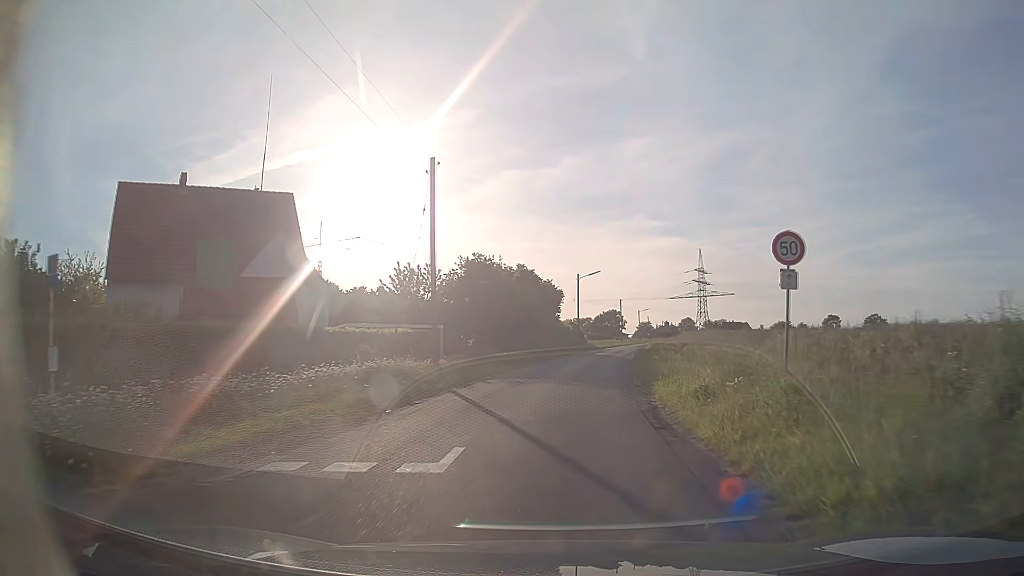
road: unclassified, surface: asphalt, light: Day
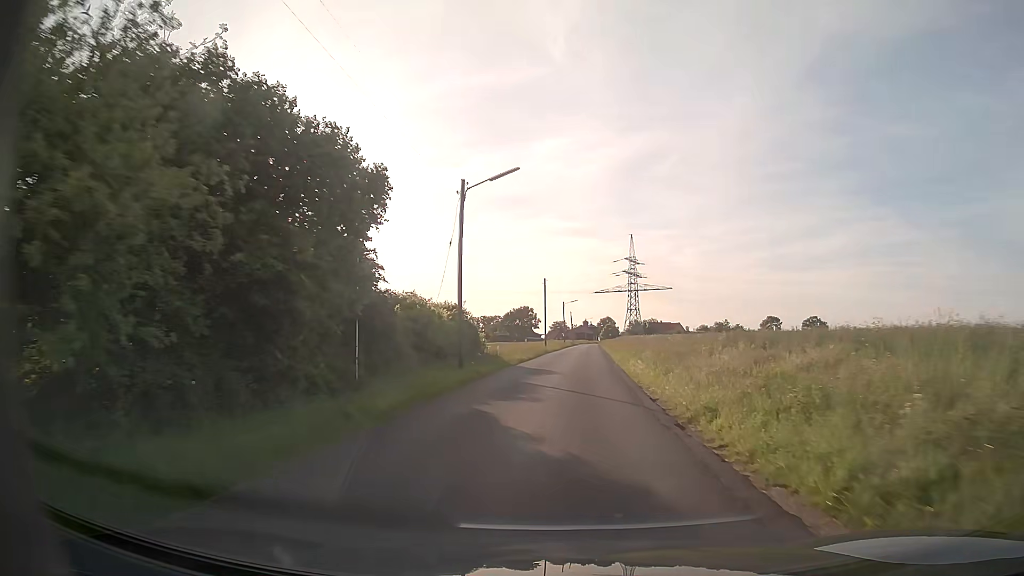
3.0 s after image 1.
(+2.7, +40.4) m; +8°
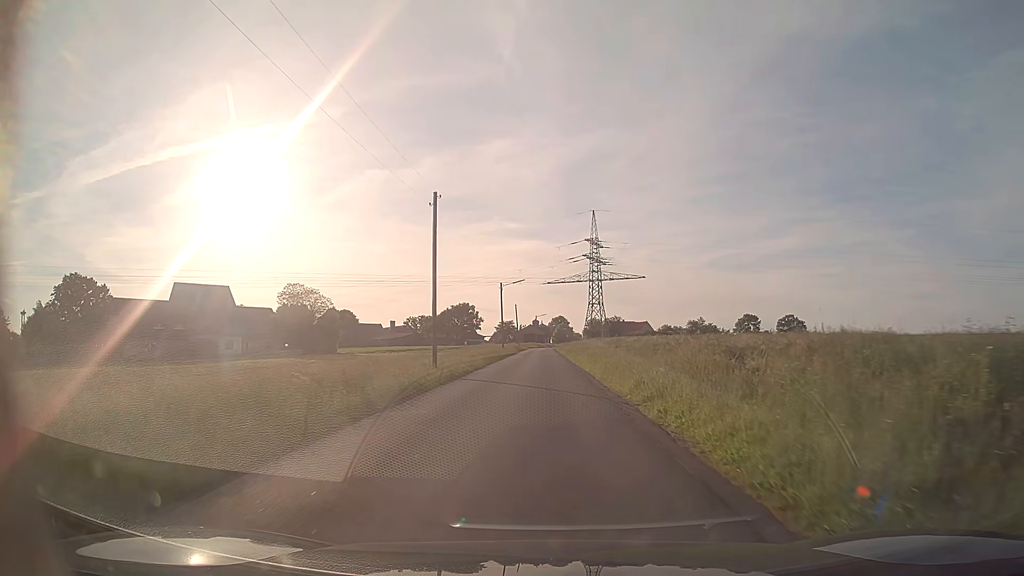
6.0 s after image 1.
(+2.2, +42.7) m; +5°
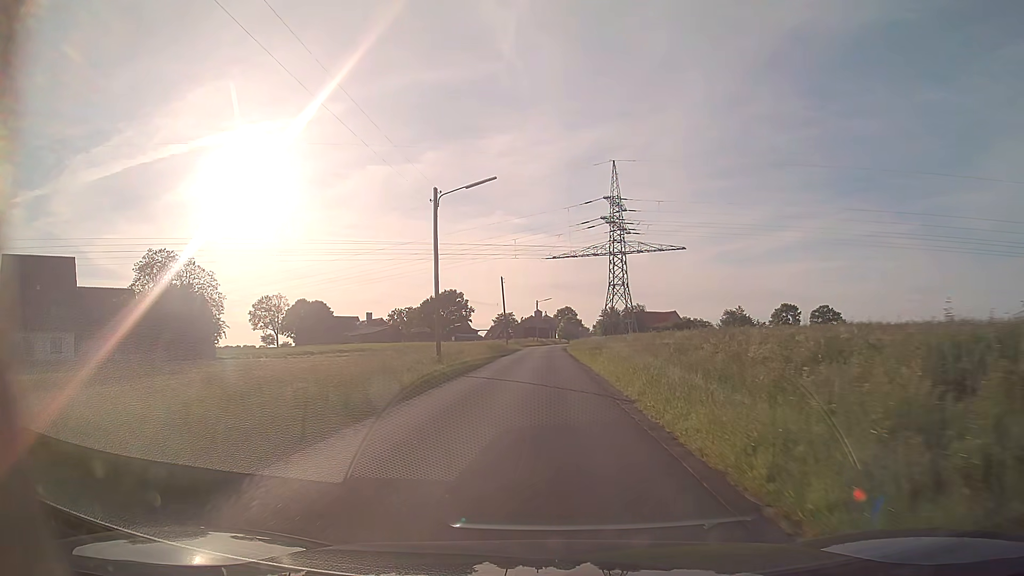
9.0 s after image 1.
(-0.2, +43.9) m; 0°
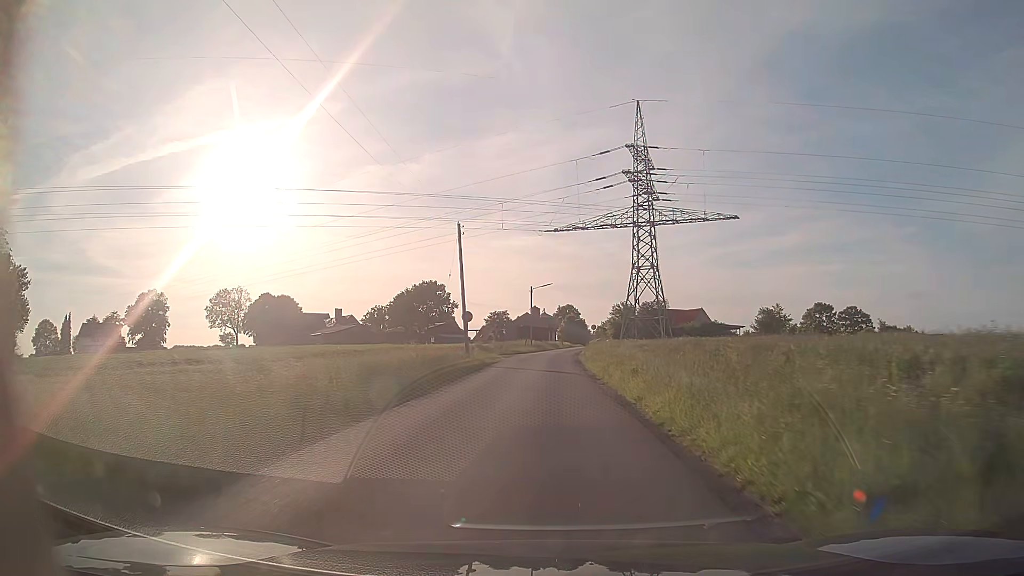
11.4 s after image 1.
(0.0, +34.2) m; 0°
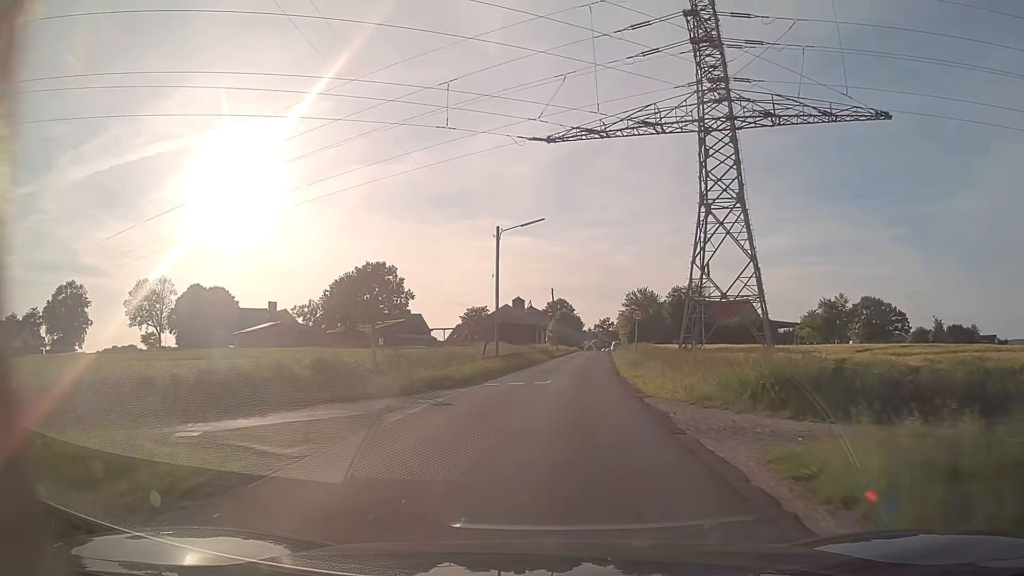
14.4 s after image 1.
(+0.2, +43.1) m; +1°
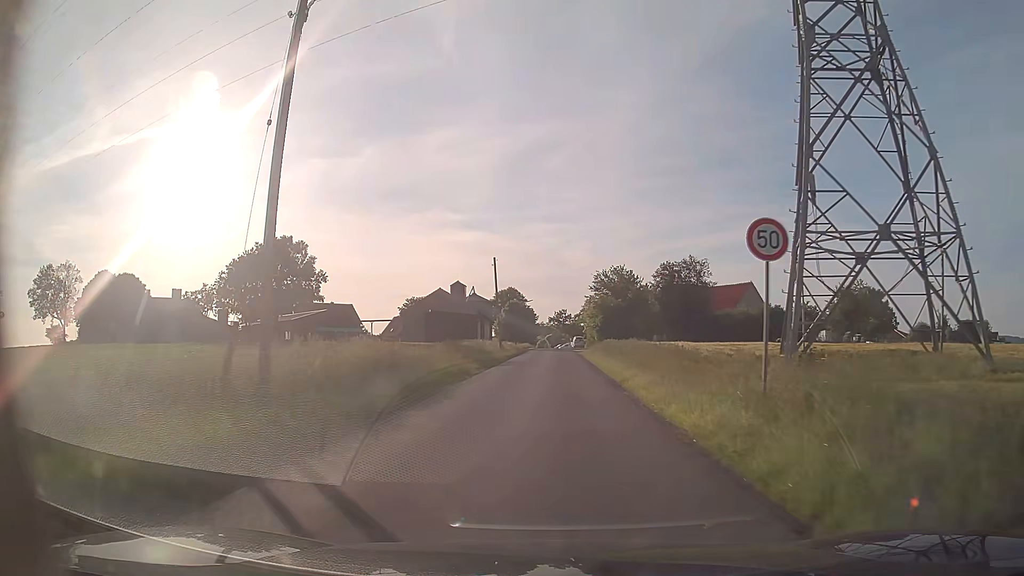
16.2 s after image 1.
(+0.9, +25.5) m; +4°
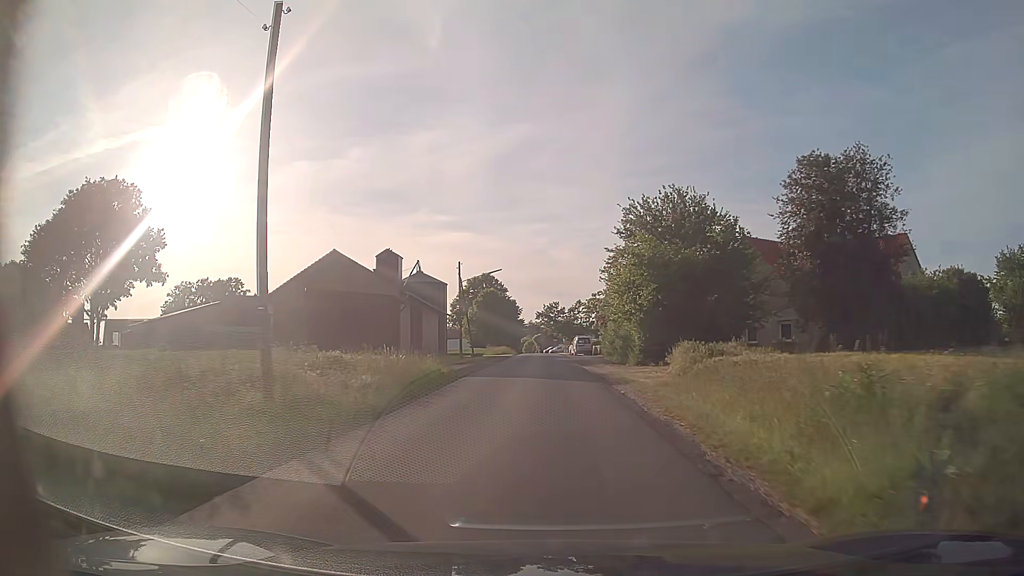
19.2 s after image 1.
(+0.5, +42.5) m; +1°
(0, +10) (0, +20) (0, +30) (0, +40) (0, +50) (0, +60) (0, +70) (0, +80) (0, +90) (-1, +100) m
